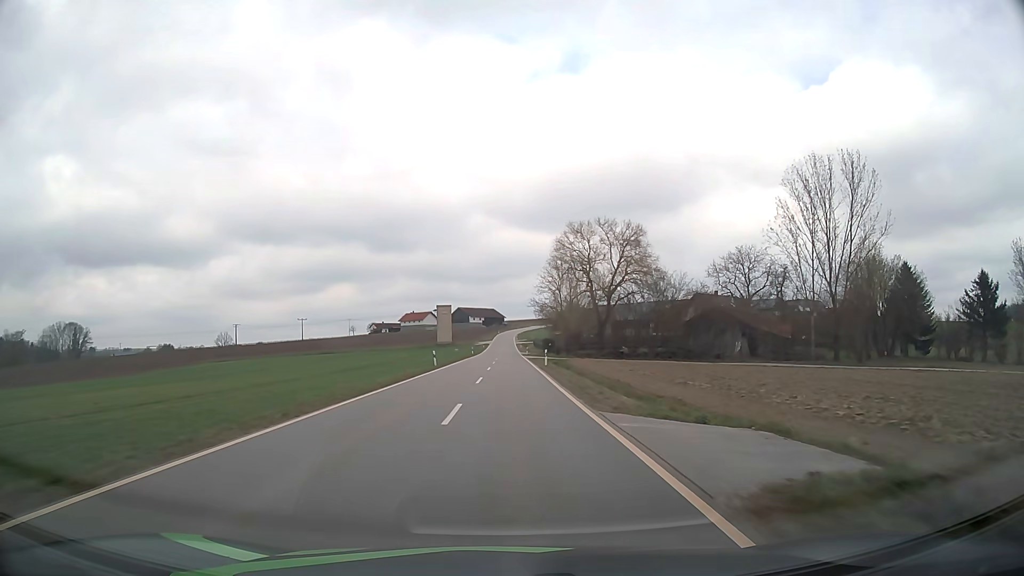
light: Day
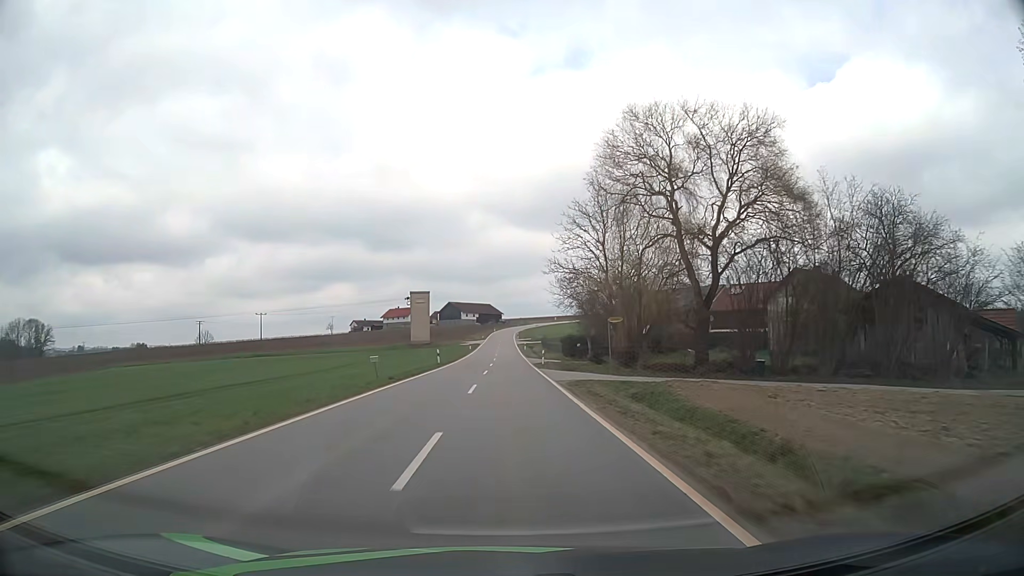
(+0.1, +41.9) m; 0°
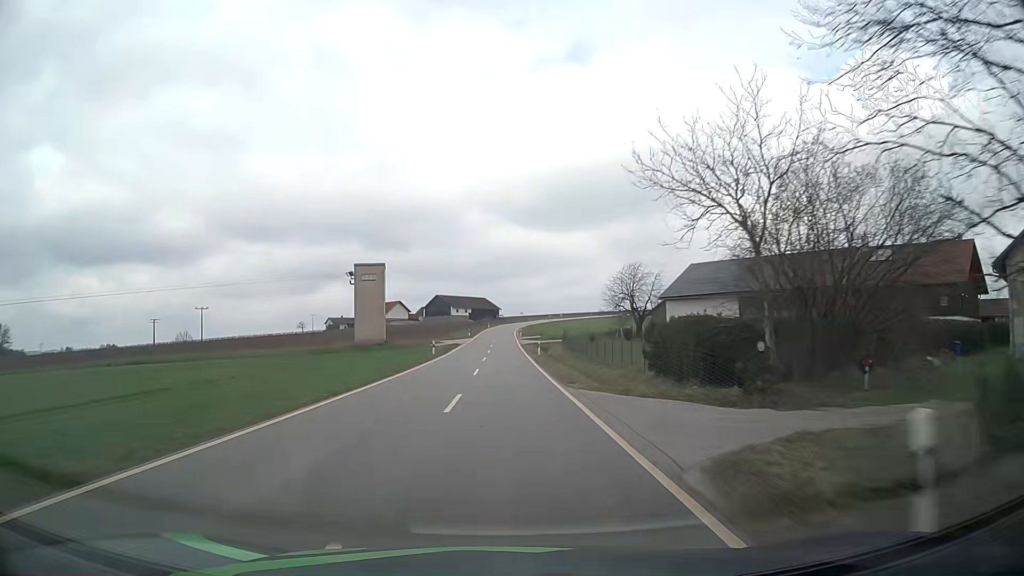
(0.0, +42.5) m; 0°
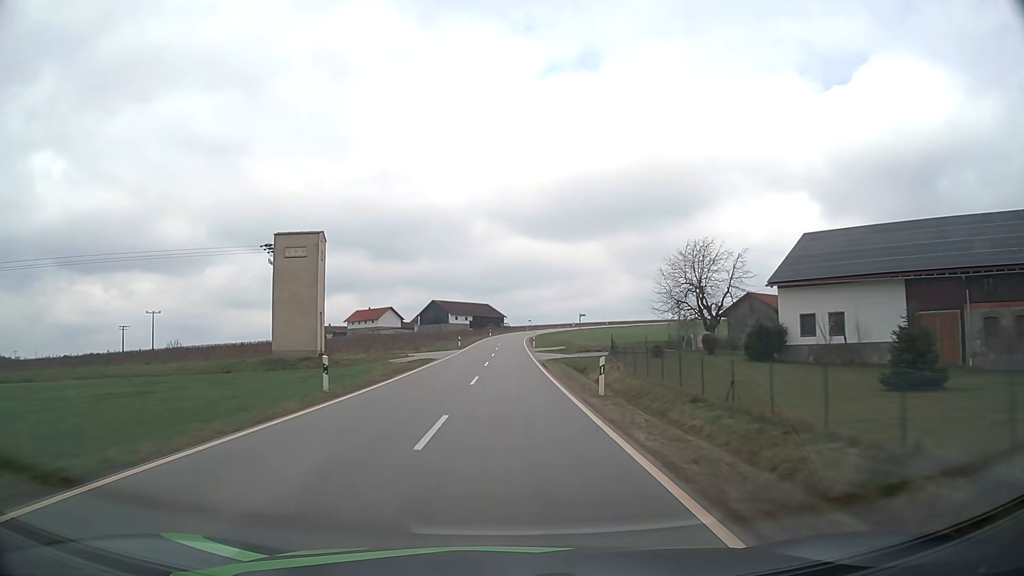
(-0.2, +28.6) m; 0°
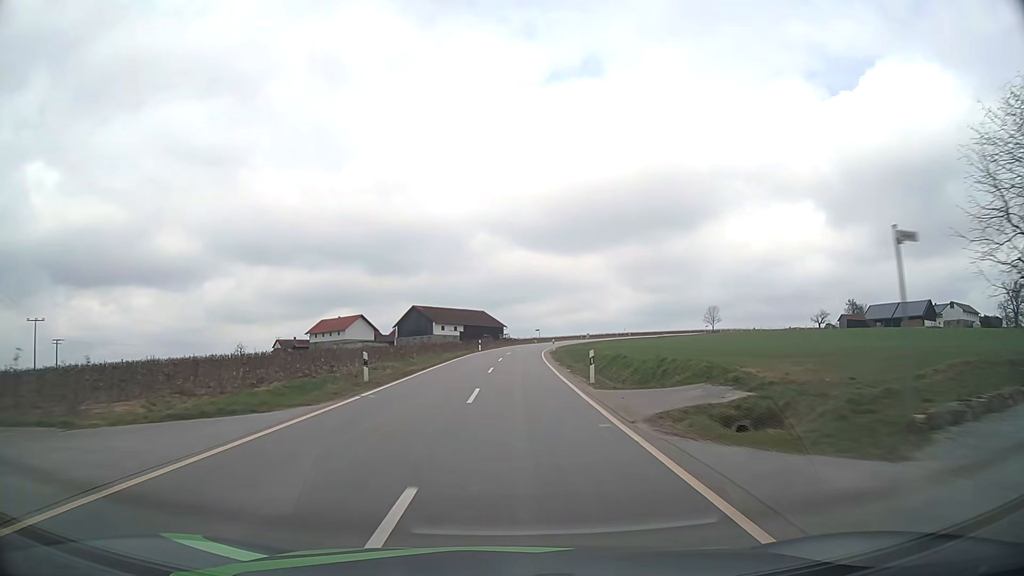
(-0.2, +42.9) m; 0°
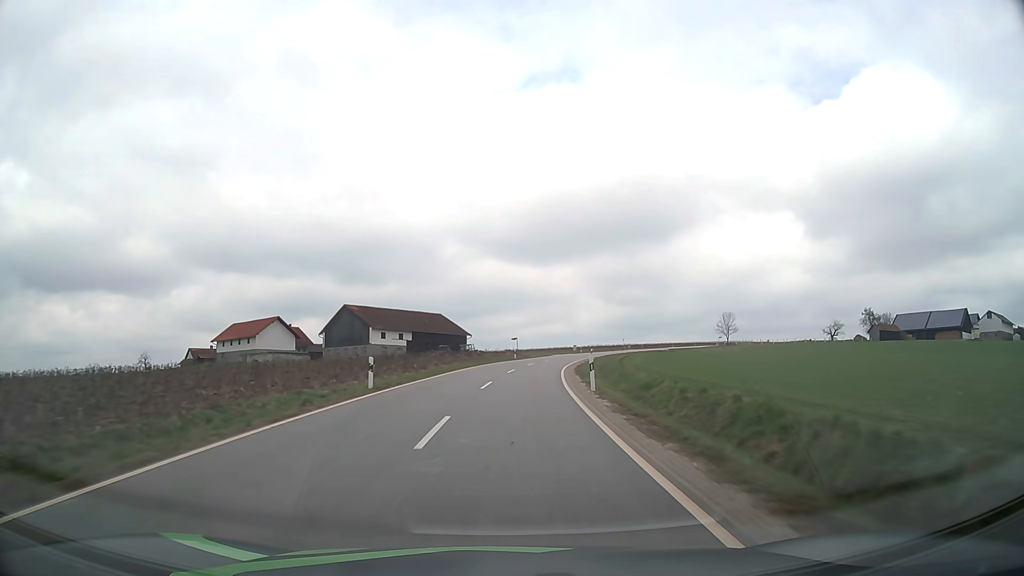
(+0.6, +42.4) m; +3°
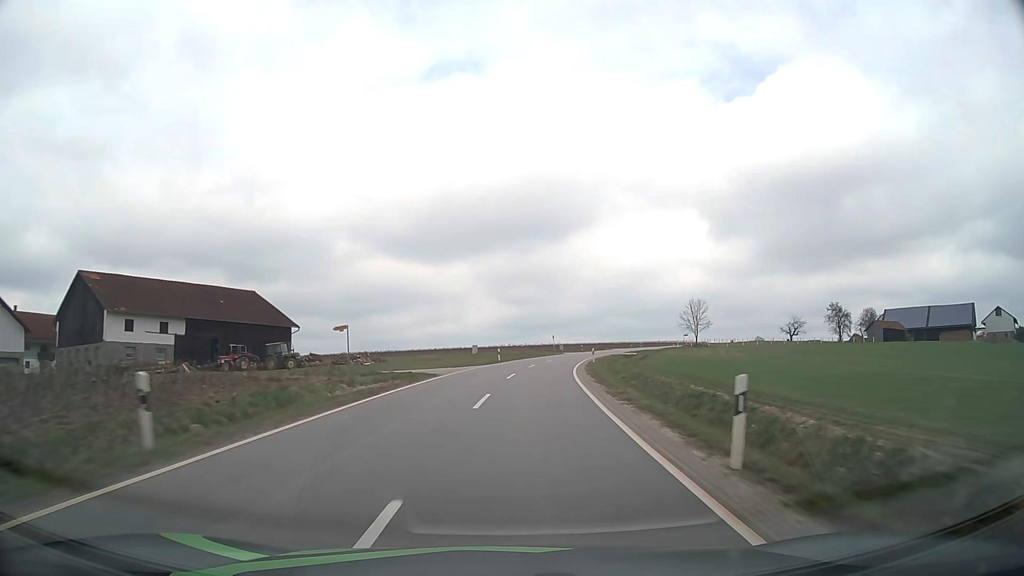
(+3.7, +55.3) m; +9°
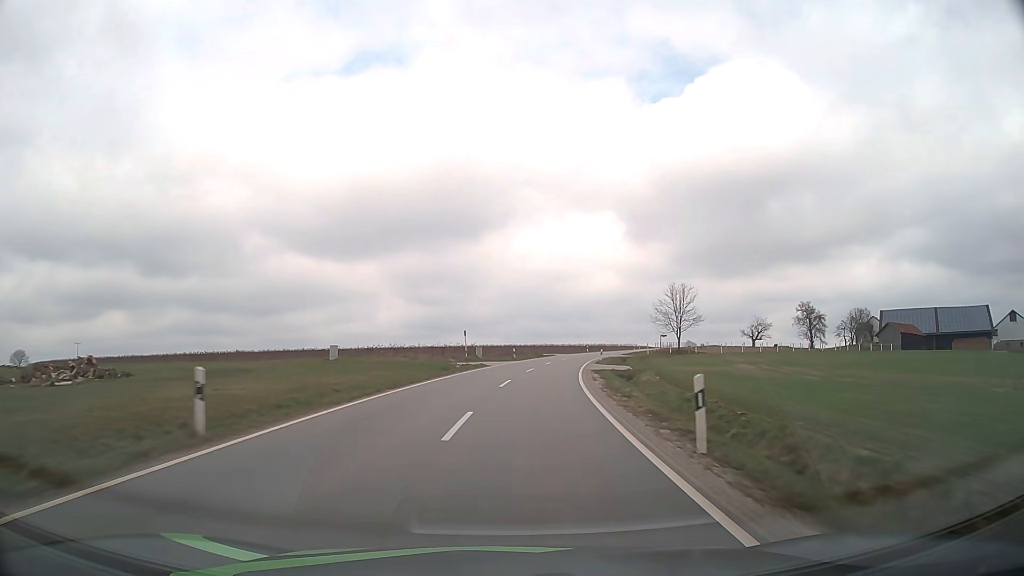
(+2.6, +40.9) m; +8°
(0, +10) (+1, +20) (+2, +30) (+3, +40) (+4, +50) (+6, +60) (+8, +69) (+11, +79) (+14, +89) (+17, +98) m
